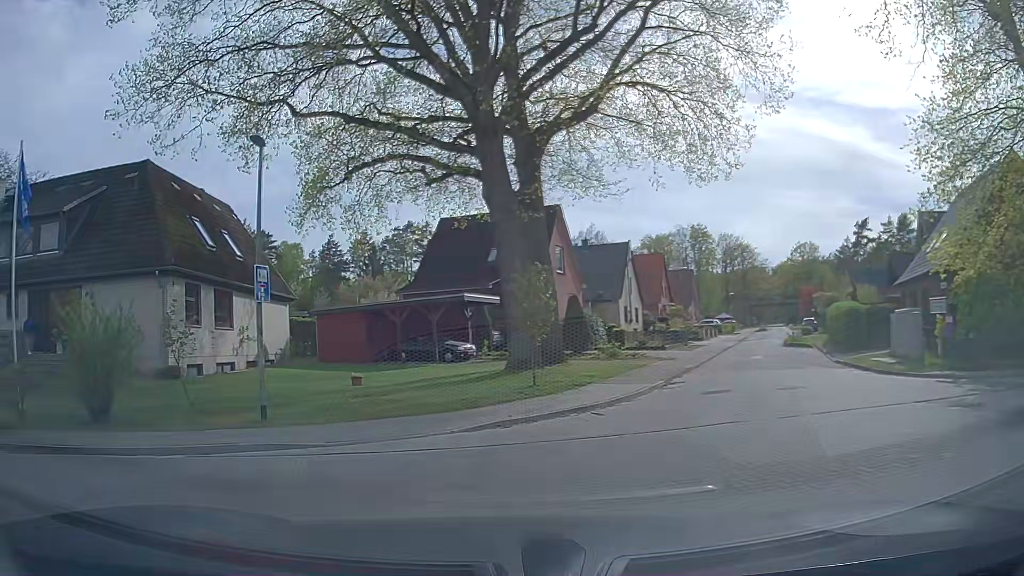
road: residential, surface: asphalt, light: Day
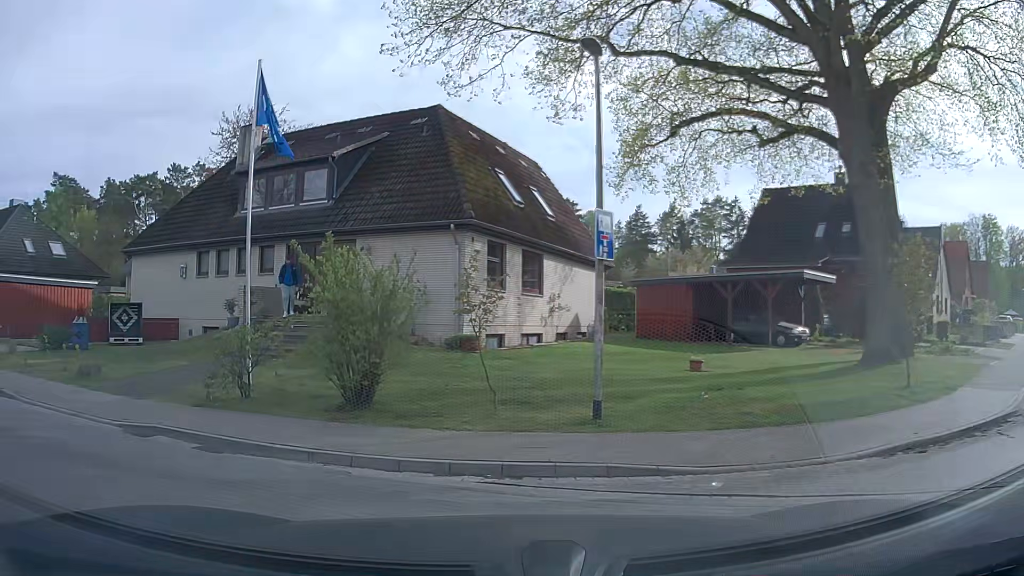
(-0.7, +3.2) m; -25°
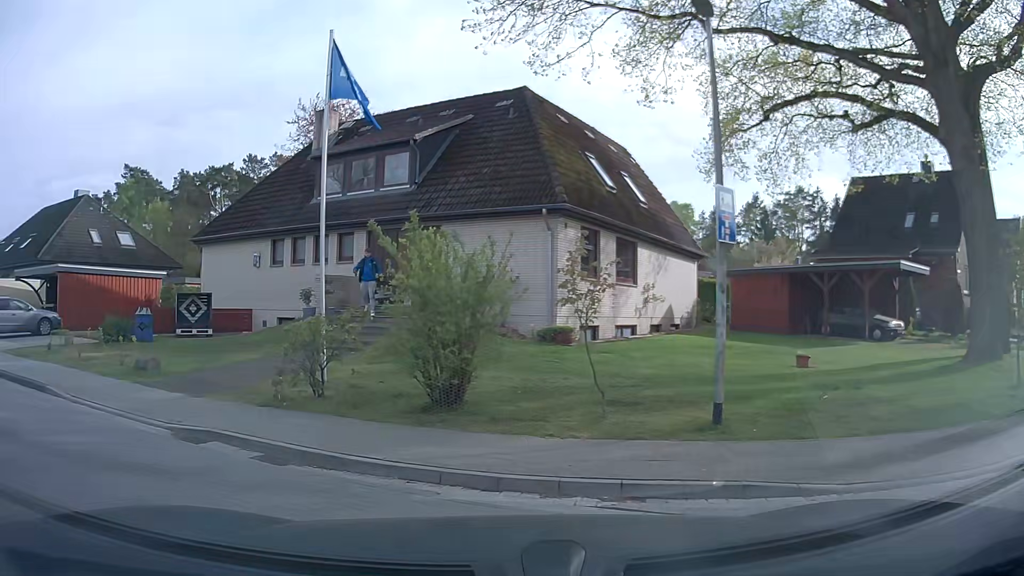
(-0.1, +1.1) m; -8°
